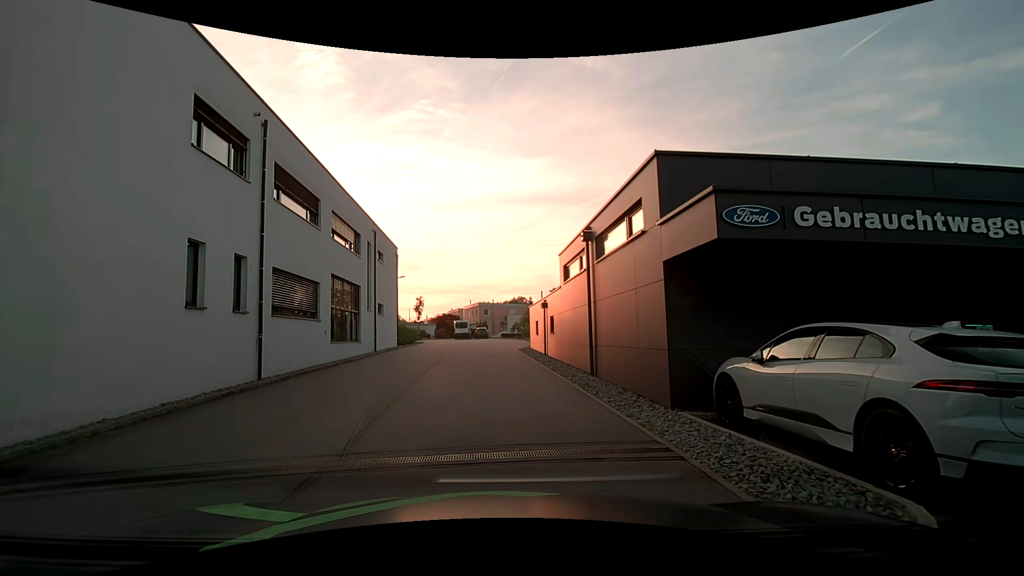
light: Day
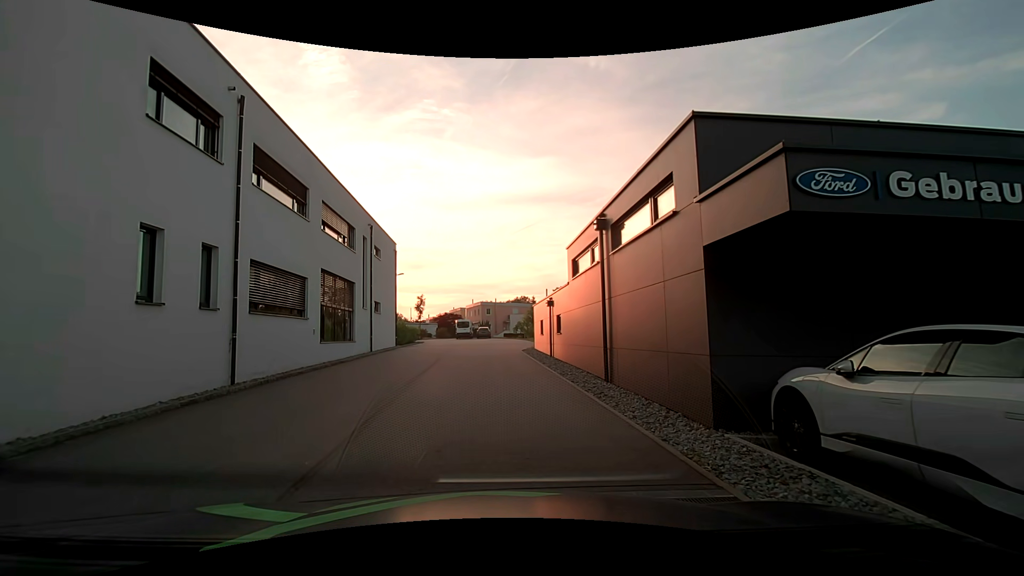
(0.0, +1.6) m; -2°
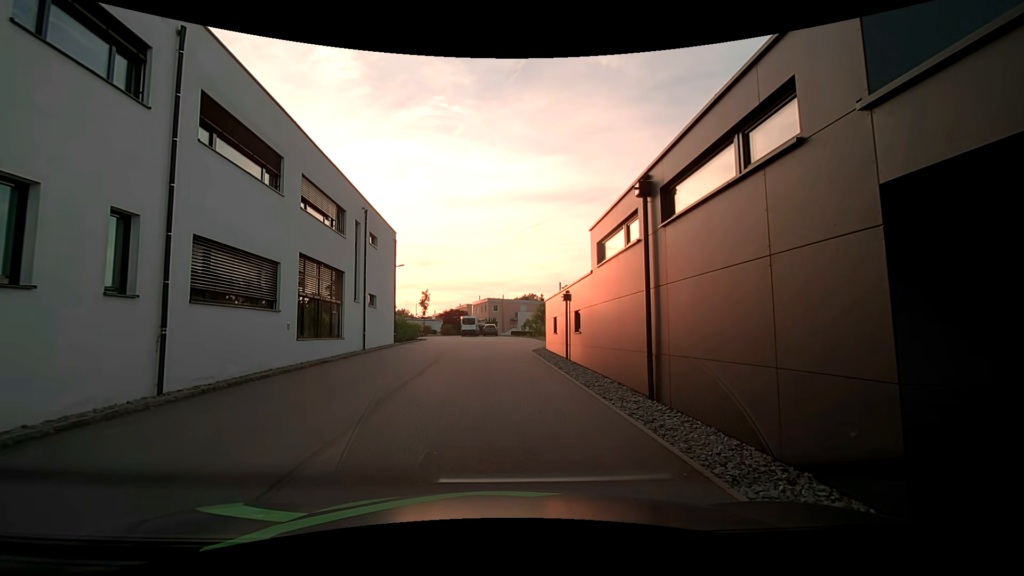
(0.0, +3.1) m; -1°
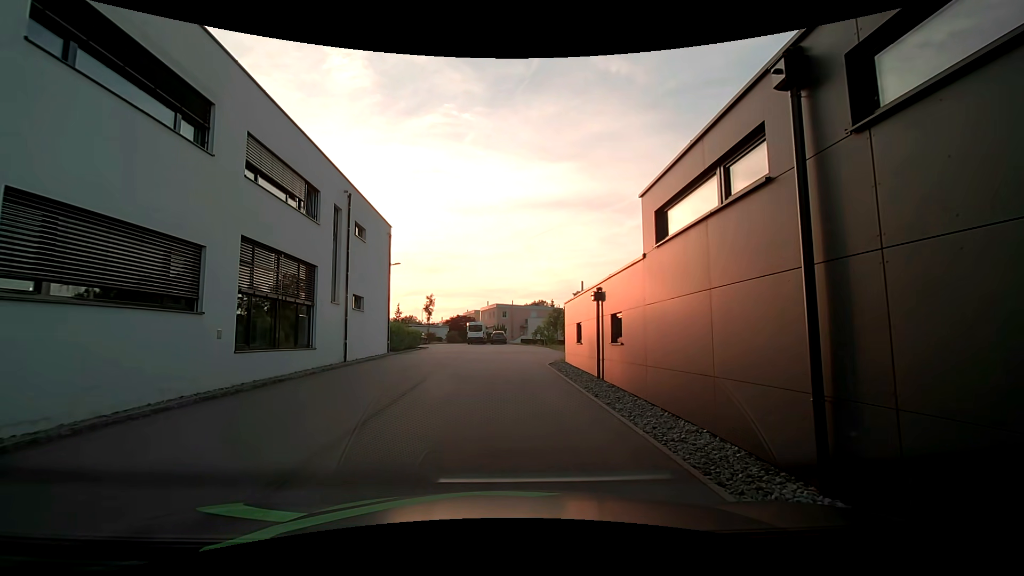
(+0.1, +4.6) m; -1°
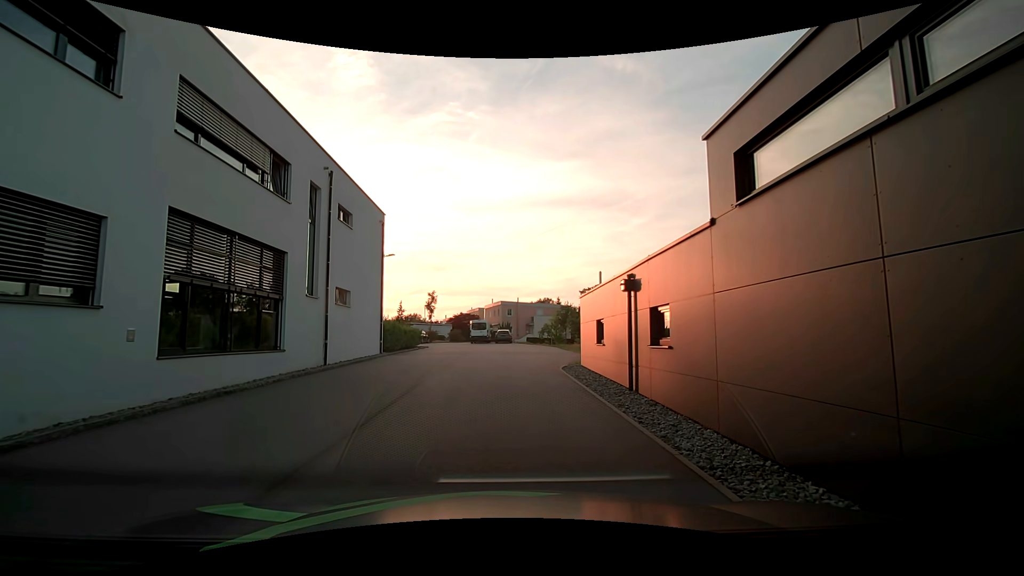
(0.0, +3.1) m; 0°
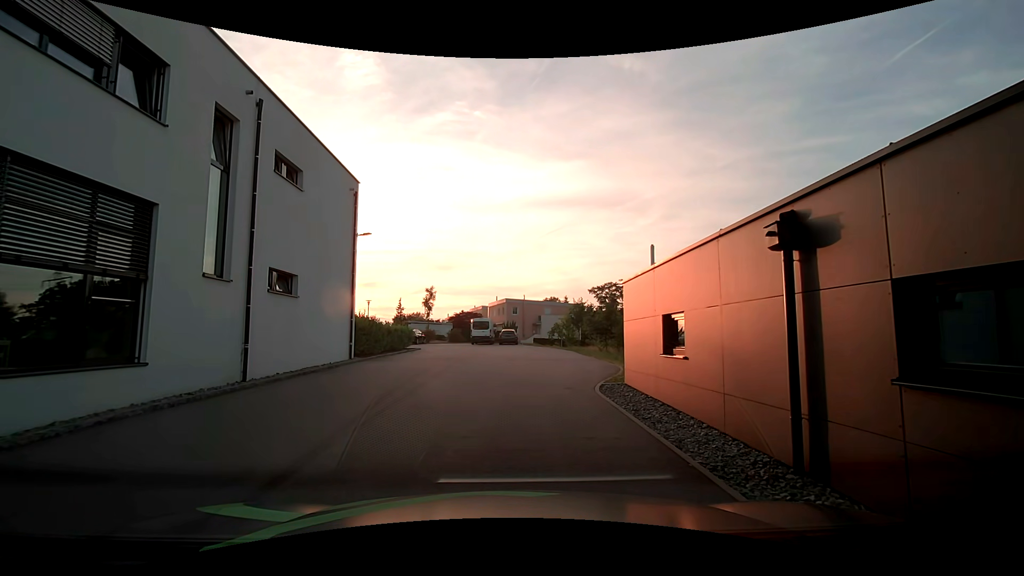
(0.0, +6.2) m; -1°
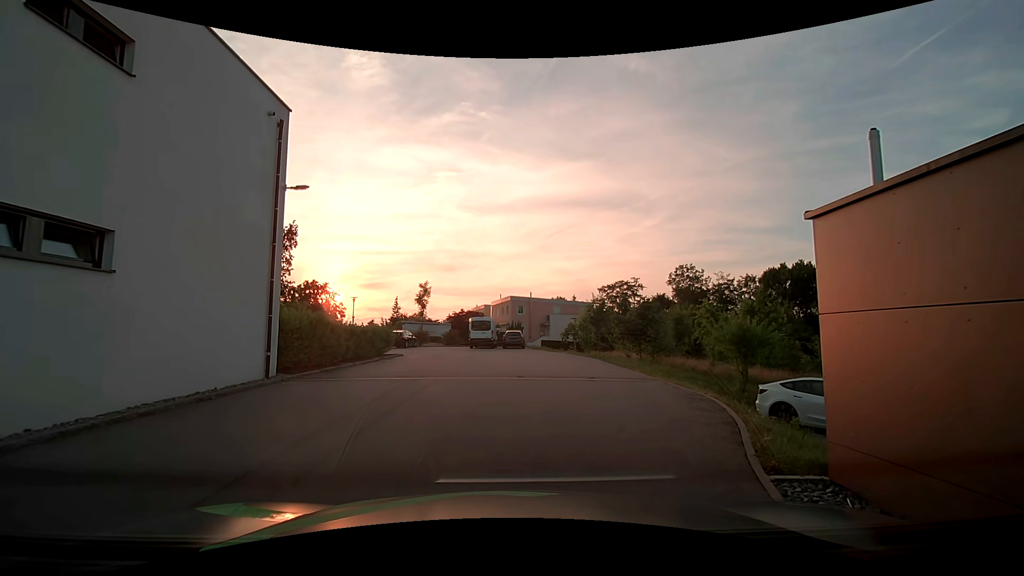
(0.0, +7.7) m; +1°
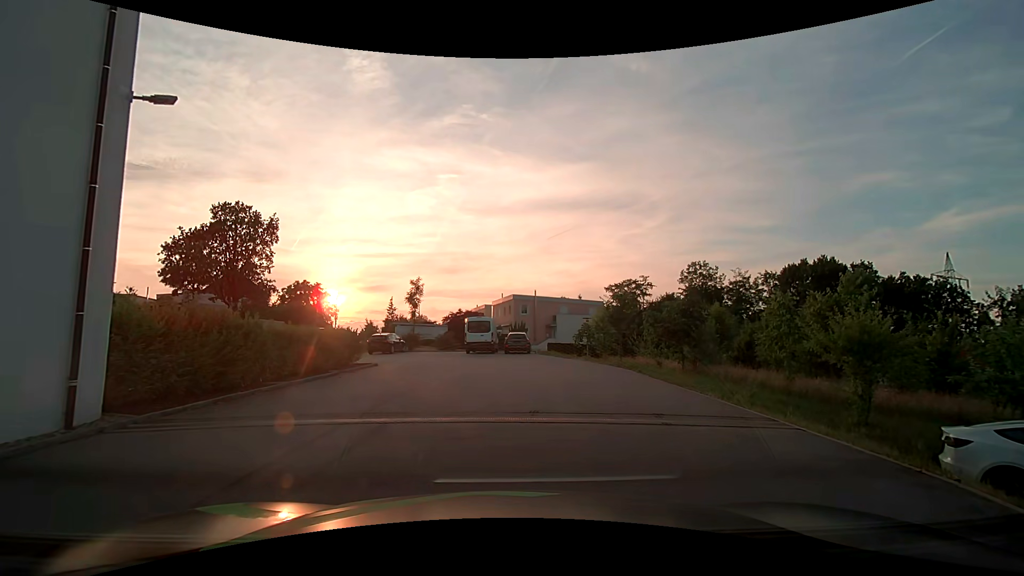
(-0.1, +6.1) m; -2°
